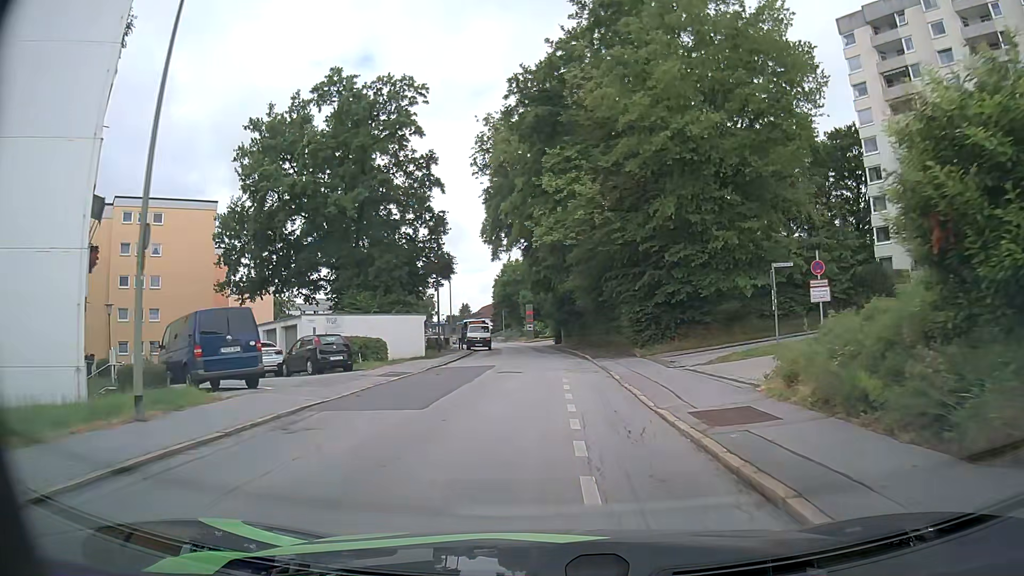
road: residential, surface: asphalt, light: Day
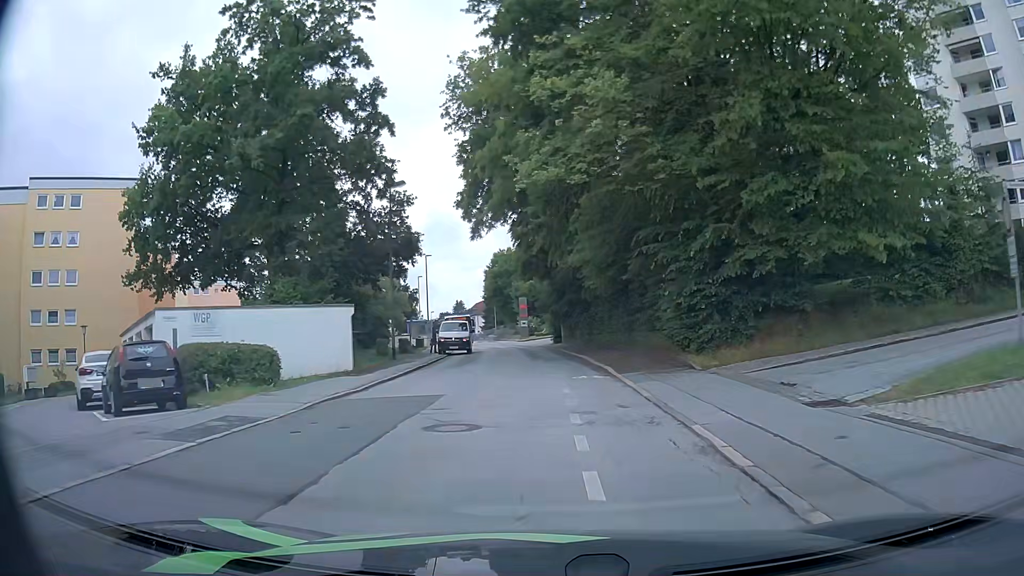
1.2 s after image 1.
(-0.1, +12.0) m; 0°
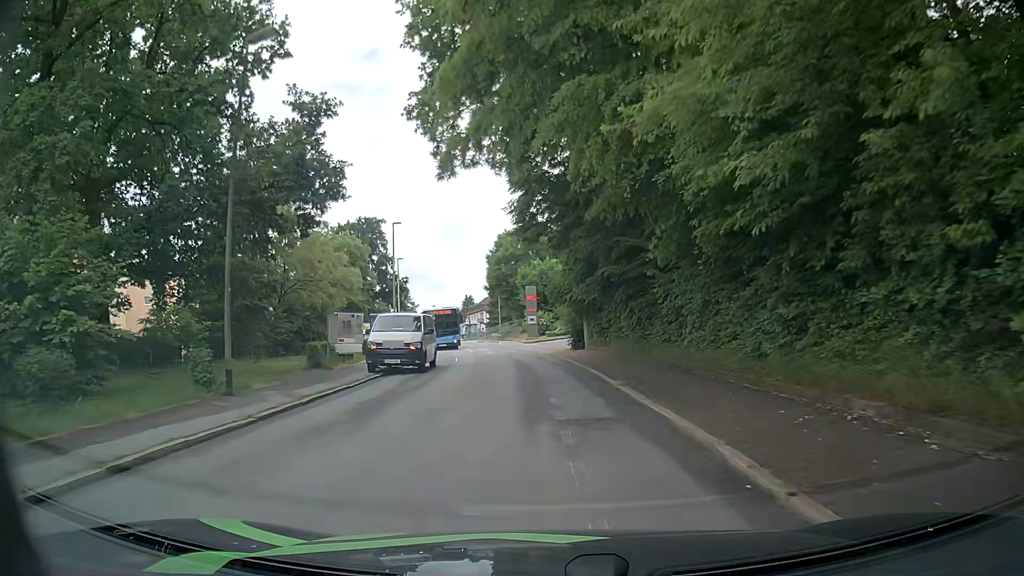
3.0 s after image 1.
(-0.1, +17.3) m; -1°
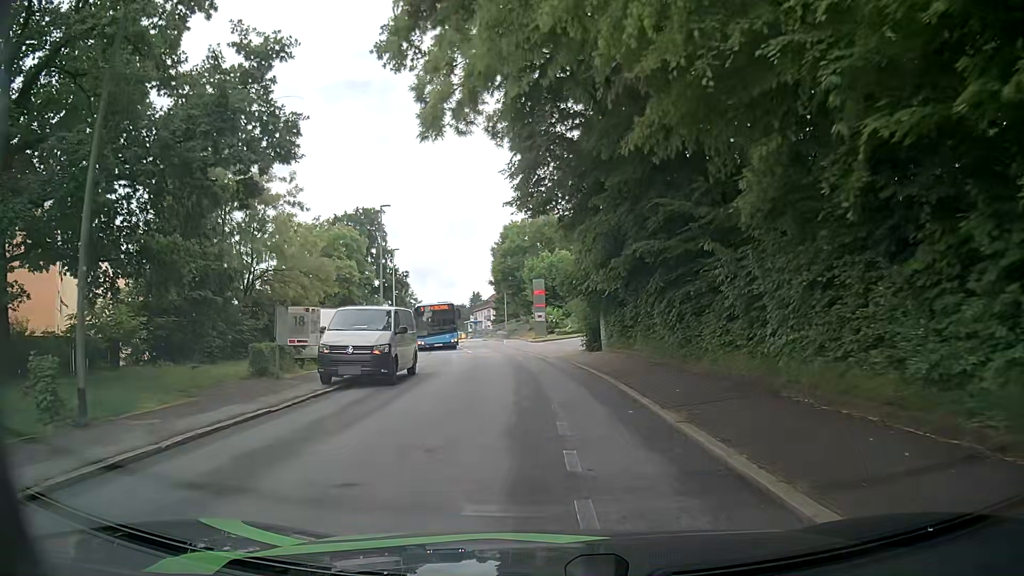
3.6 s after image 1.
(0.0, +5.4) m; 0°
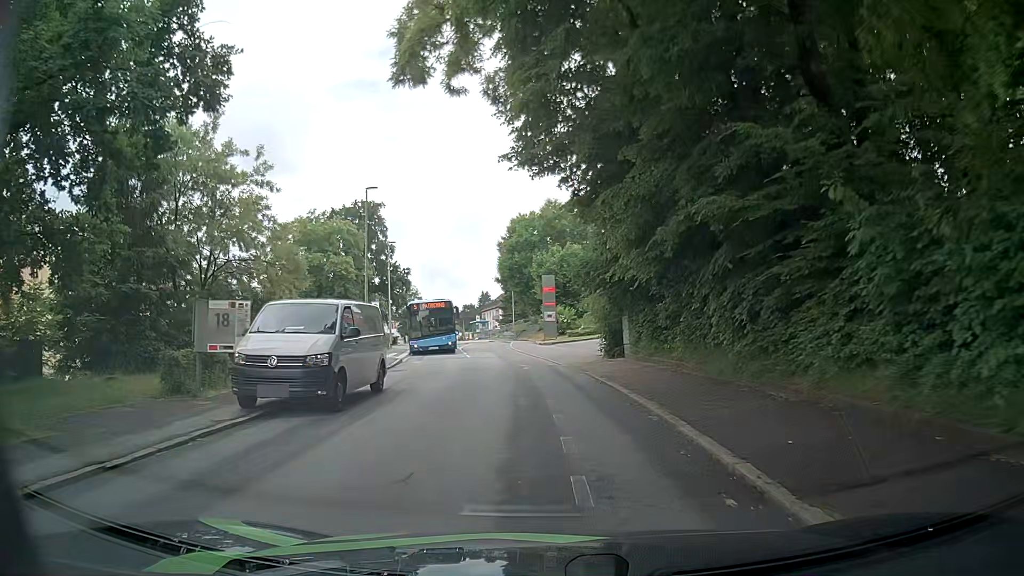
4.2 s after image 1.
(0.0, +5.1) m; -1°
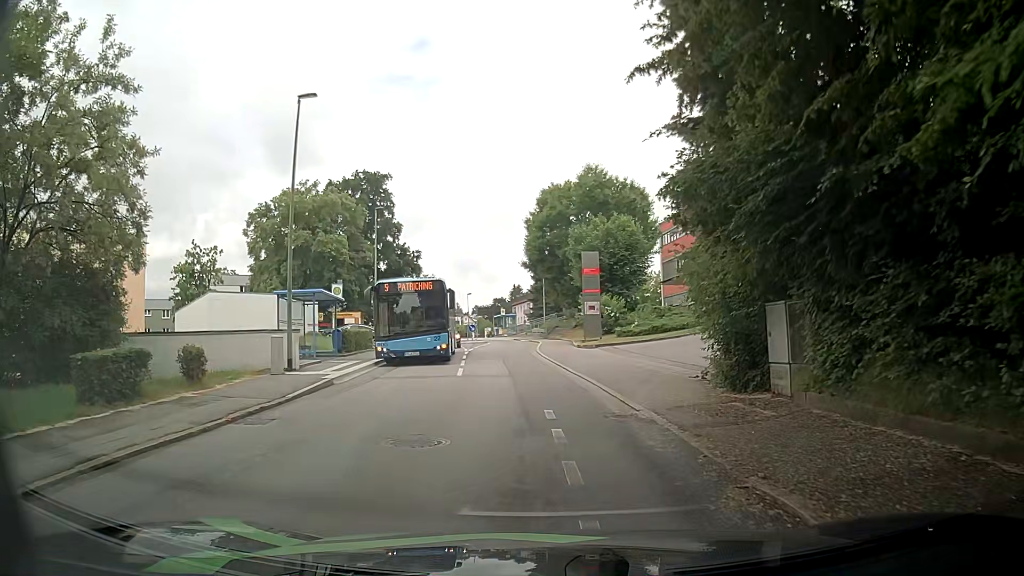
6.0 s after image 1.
(-0.4, +13.1) m; -4°
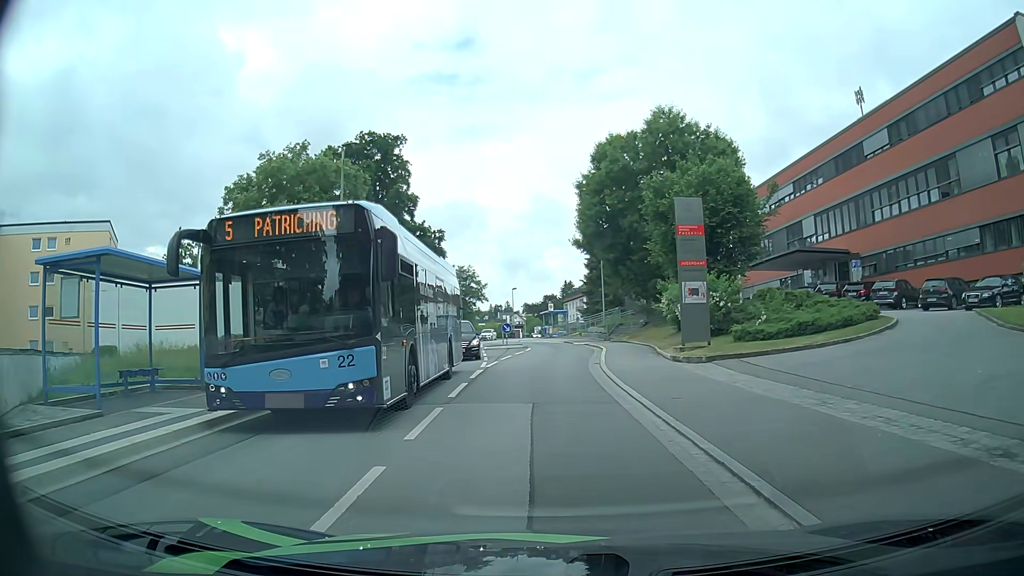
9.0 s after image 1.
(-0.4, +14.2) m; -3°
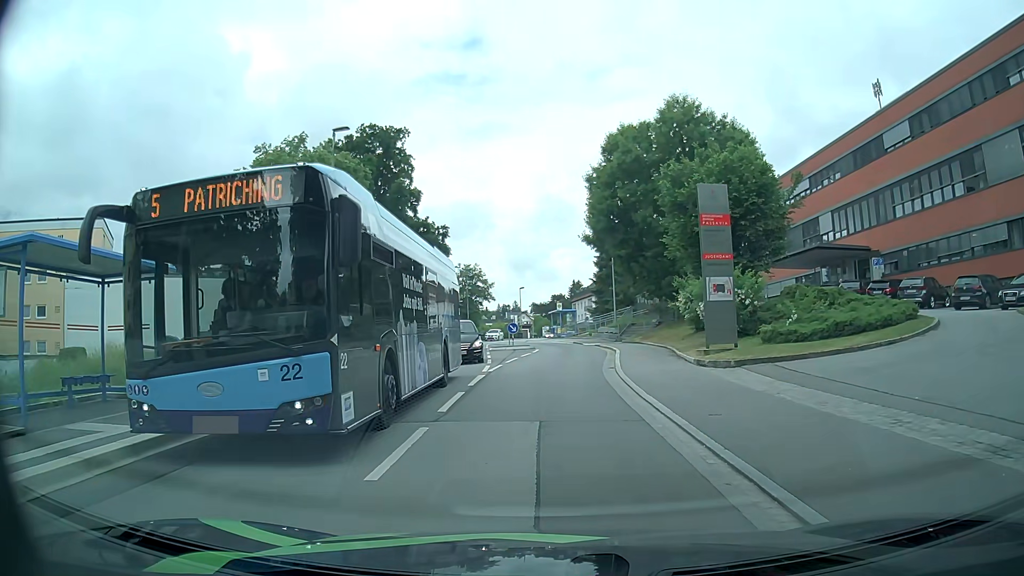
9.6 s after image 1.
(0.0, +2.1) m; -3°
